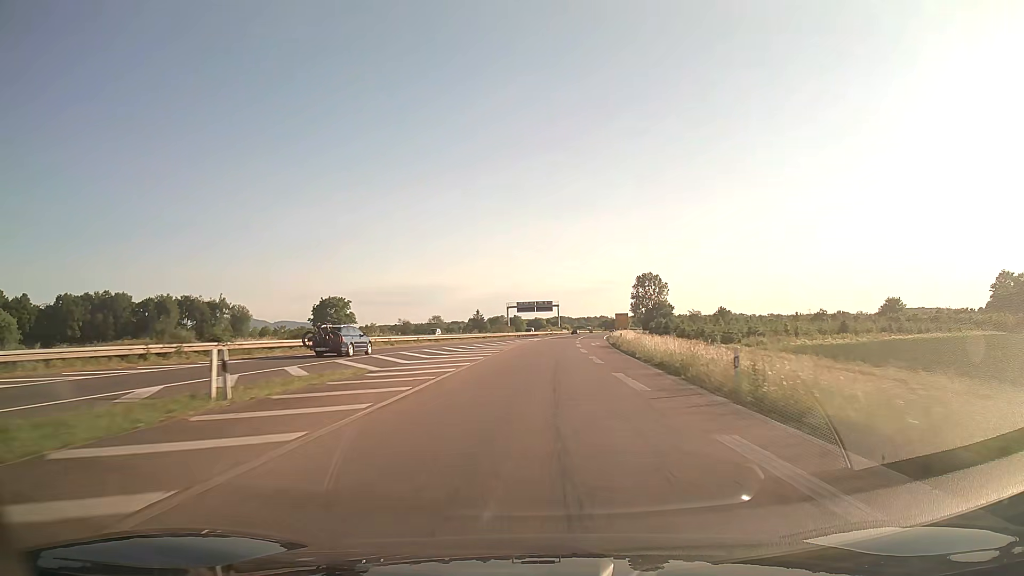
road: trunk_link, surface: asphalt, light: Day
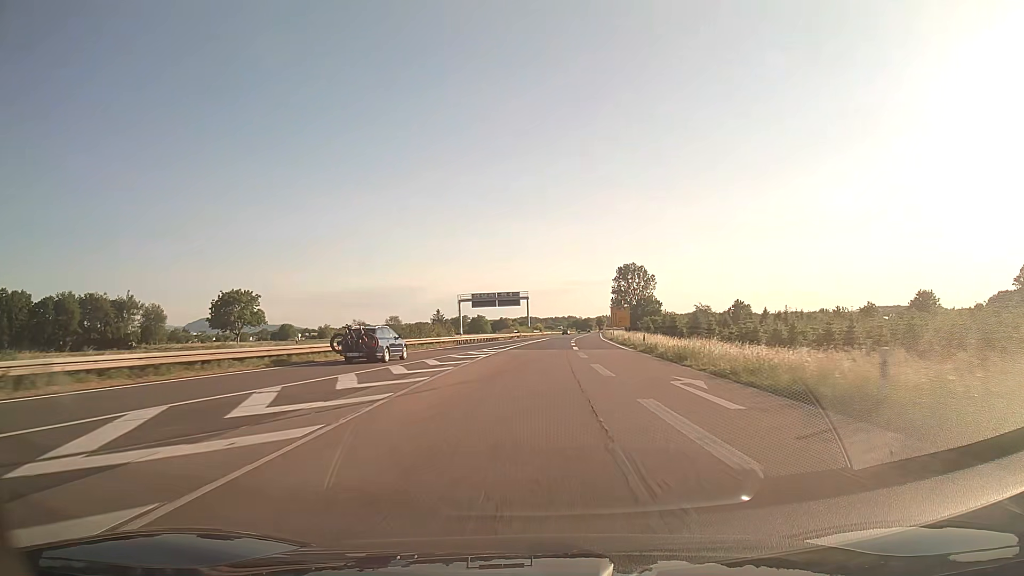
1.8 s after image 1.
(+1.0, +44.5) m; +3°
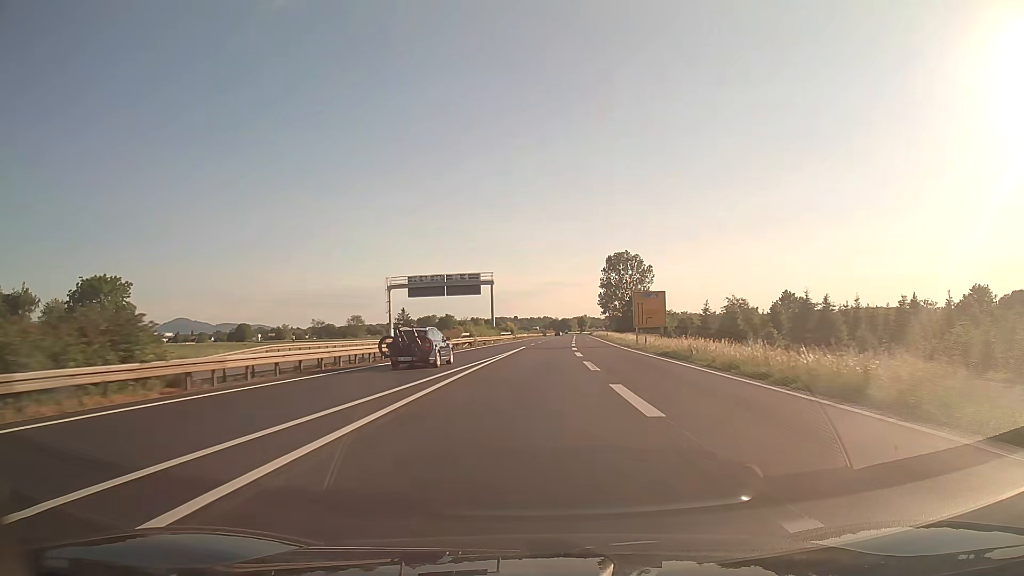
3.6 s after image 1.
(+0.9, +43.5) m; +2°
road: trunk
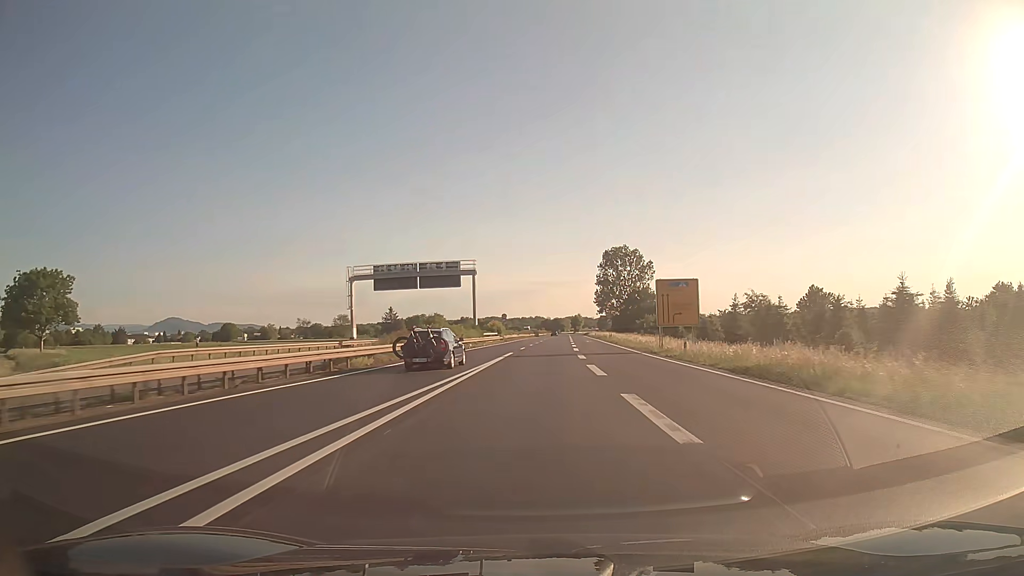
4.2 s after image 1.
(+0.1, +14.4) m; +1°
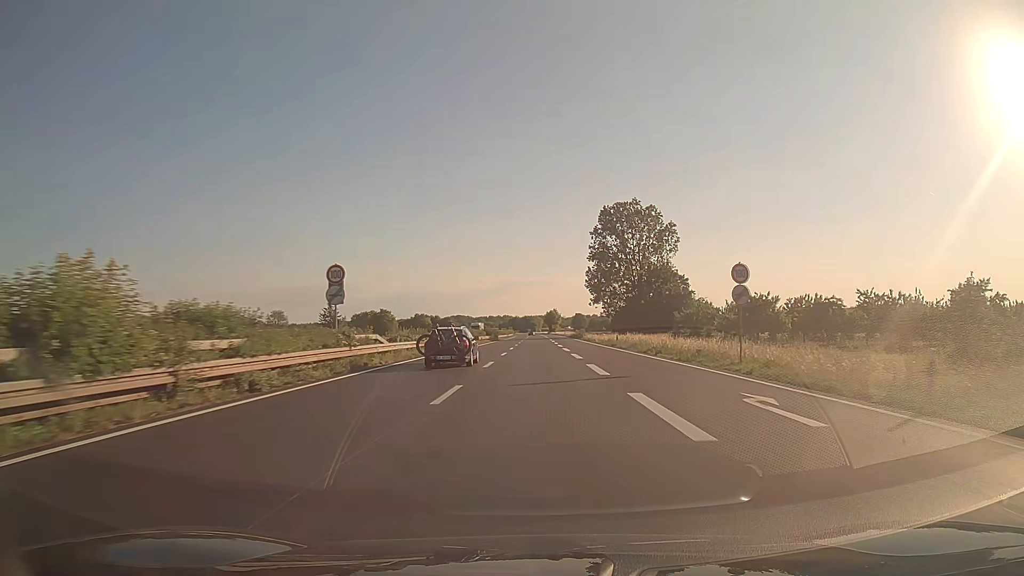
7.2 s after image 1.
(+2.1, +72.0) m; +3°
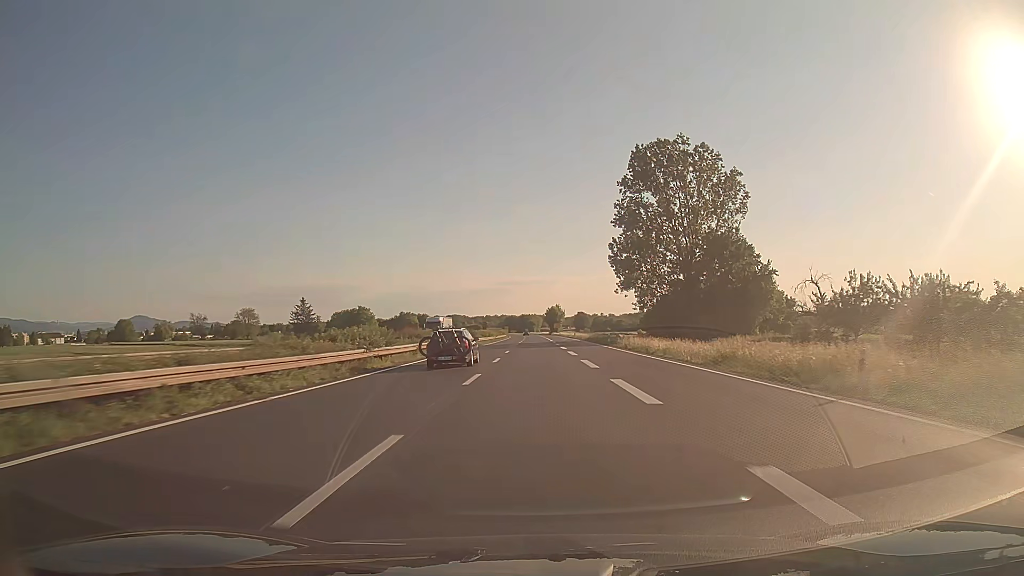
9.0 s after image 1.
(0.0, +43.8) m; 0°
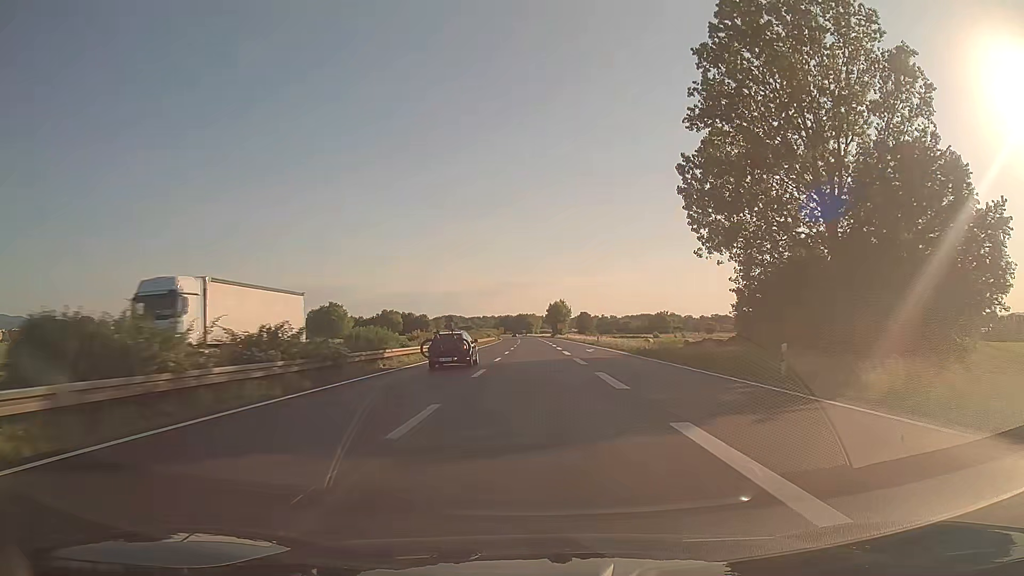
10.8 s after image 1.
(0.0, +44.6) m; 0°
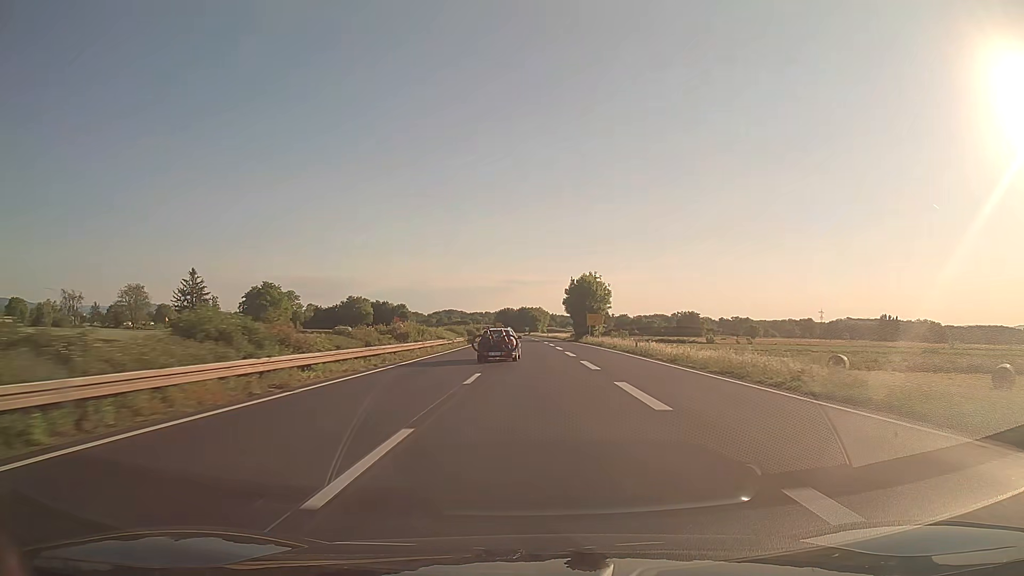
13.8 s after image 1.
(-0.3, +76.4) m; 0°
(0, +10) (0, +20) (0, +30) (0, +40) (0, +50) (0, +60) (-1, +70) (-1, +80) (-1, +90) (-1, +100) m
